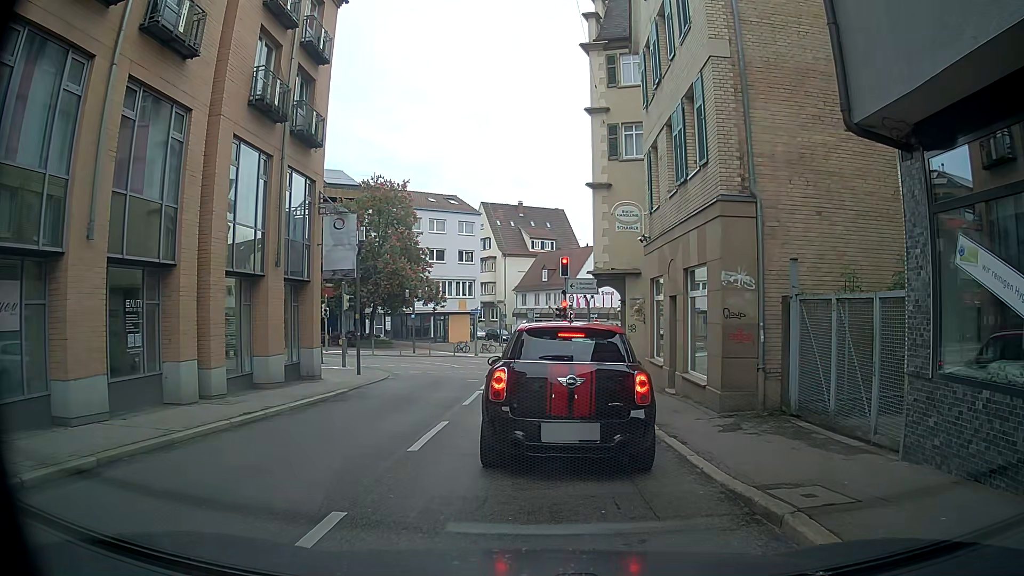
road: secondary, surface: asphalt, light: Day
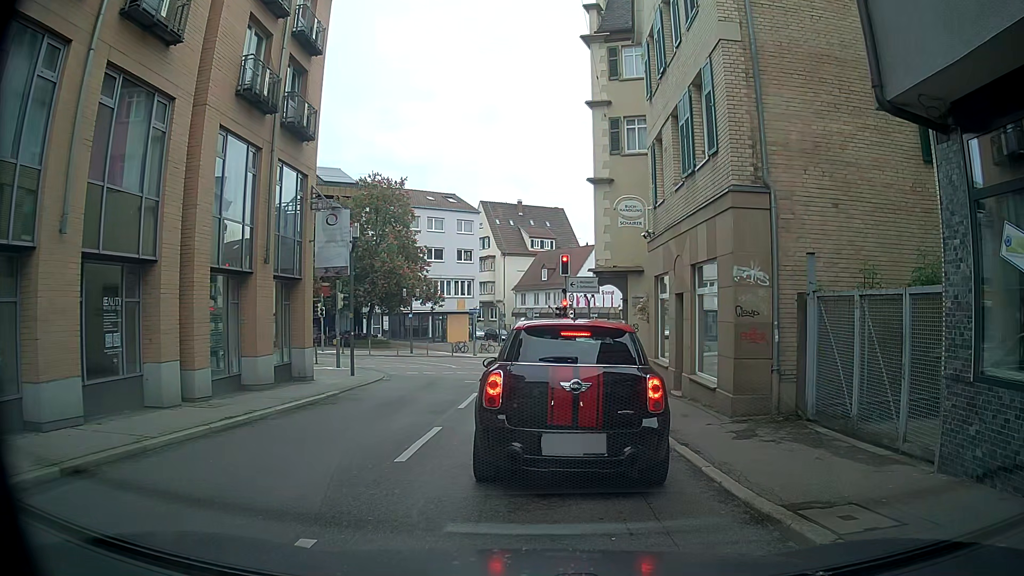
(0.0, +0.7) m; 0°
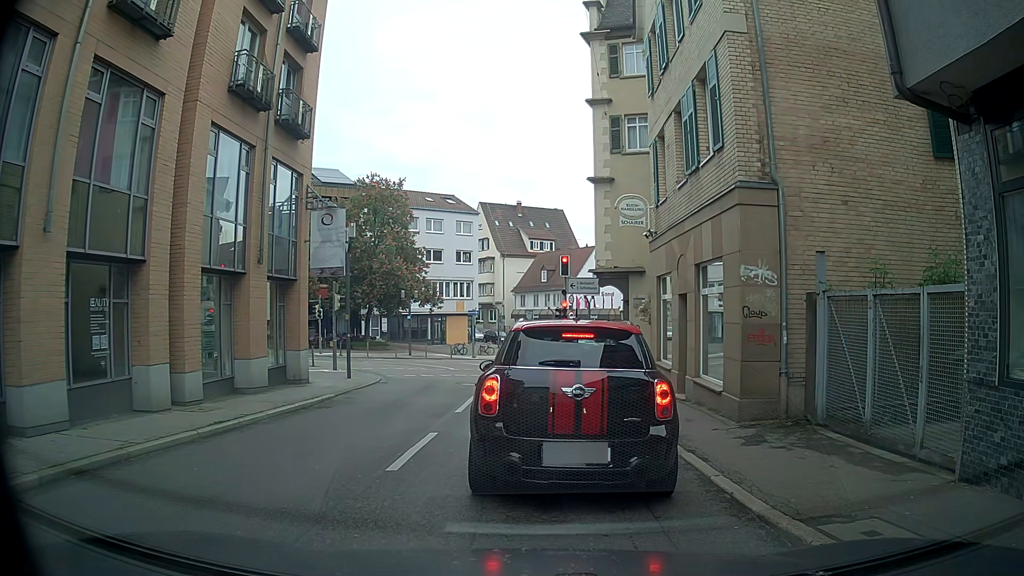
(0.0, +0.4) m; 0°
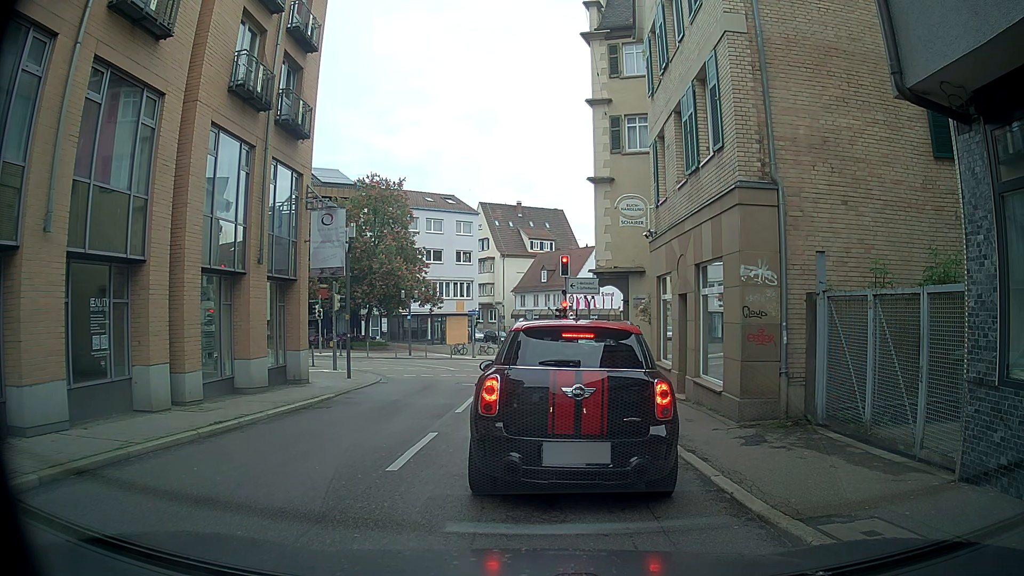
(0.0, +0.1) m; 0°
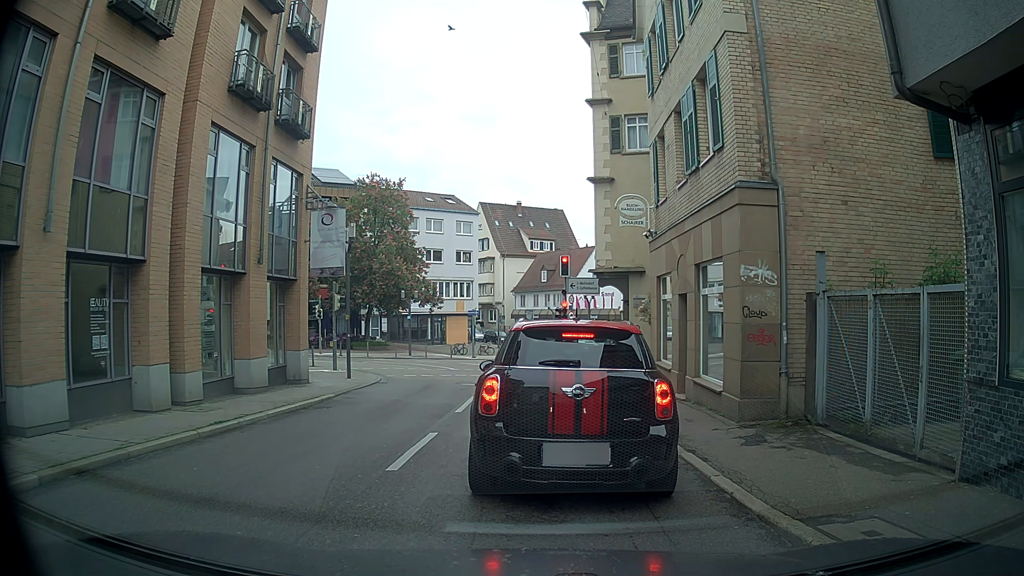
(0.0, 0.0) m; 0°
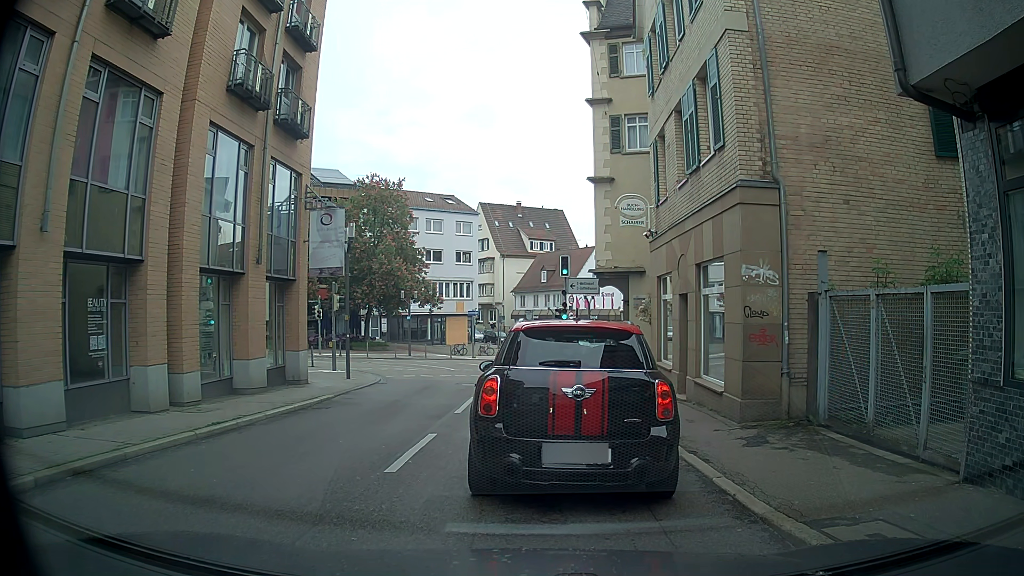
(0.0, +0.1) m; 0°
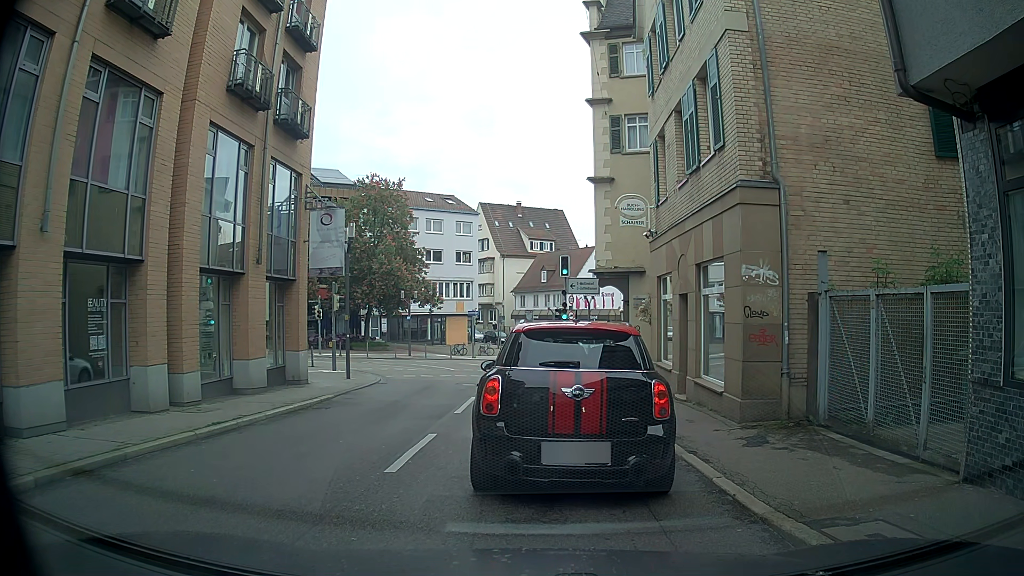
(0.0, 0.0) m; 0°
